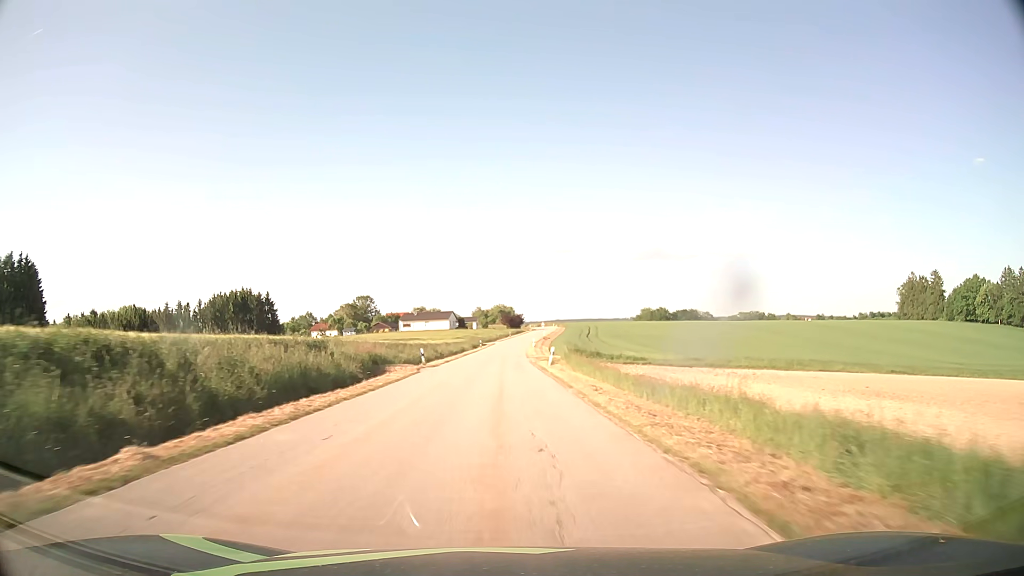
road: tertiary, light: Day
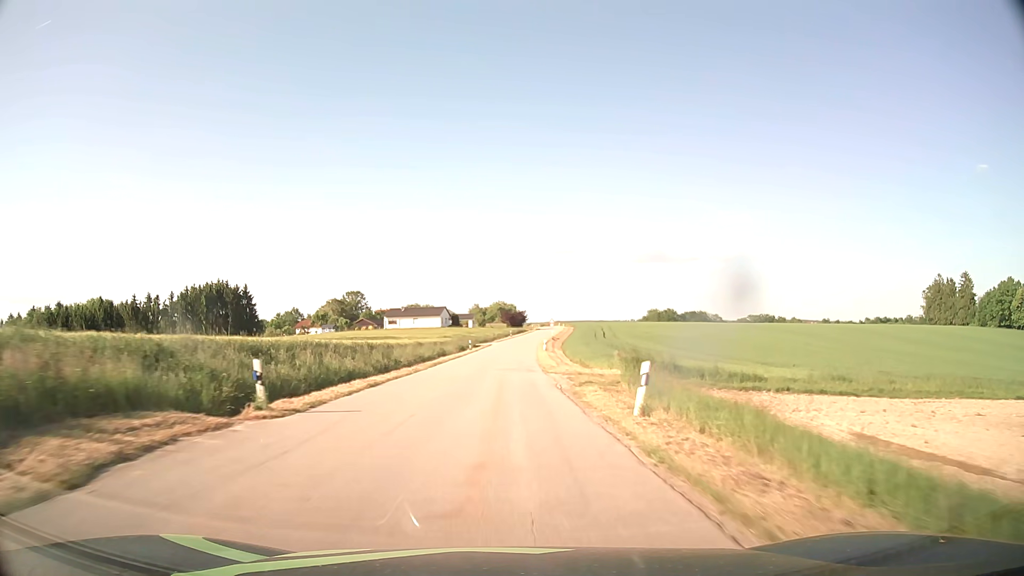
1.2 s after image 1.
(-0.1, +24.3) m; 0°
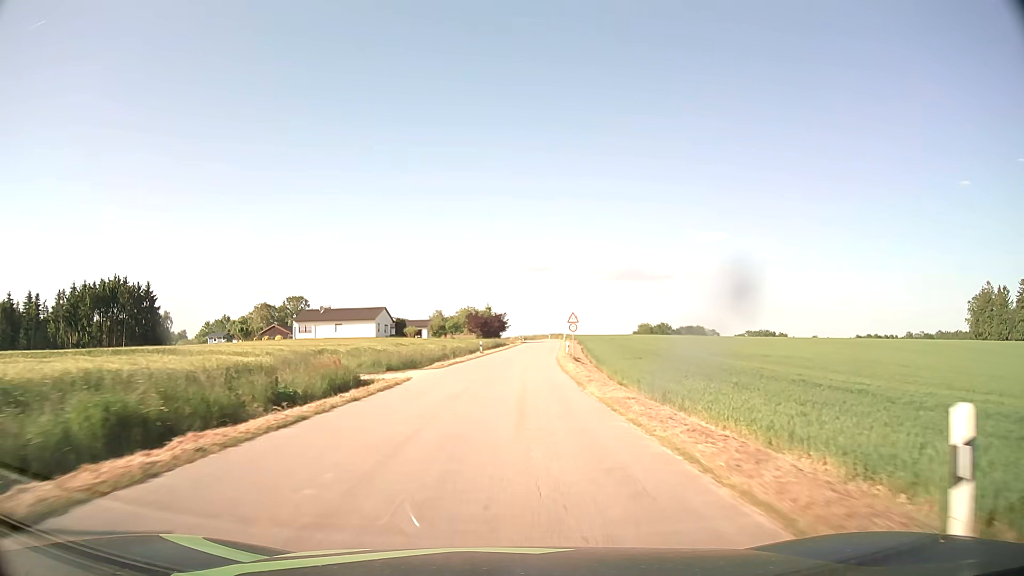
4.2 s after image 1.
(+0.6, +57.2) m; +2°
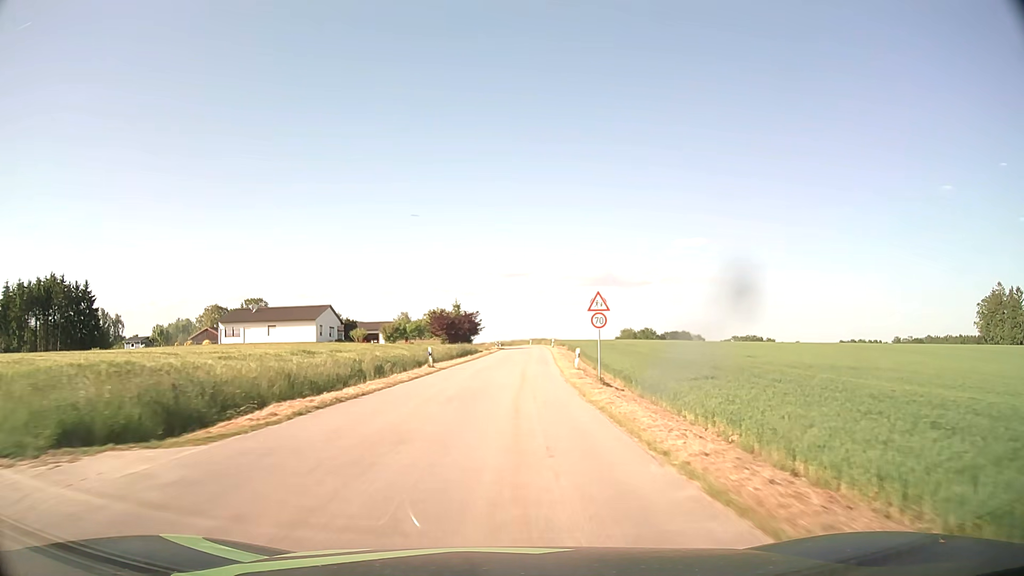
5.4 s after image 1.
(+0.4, +22.0) m; +2°
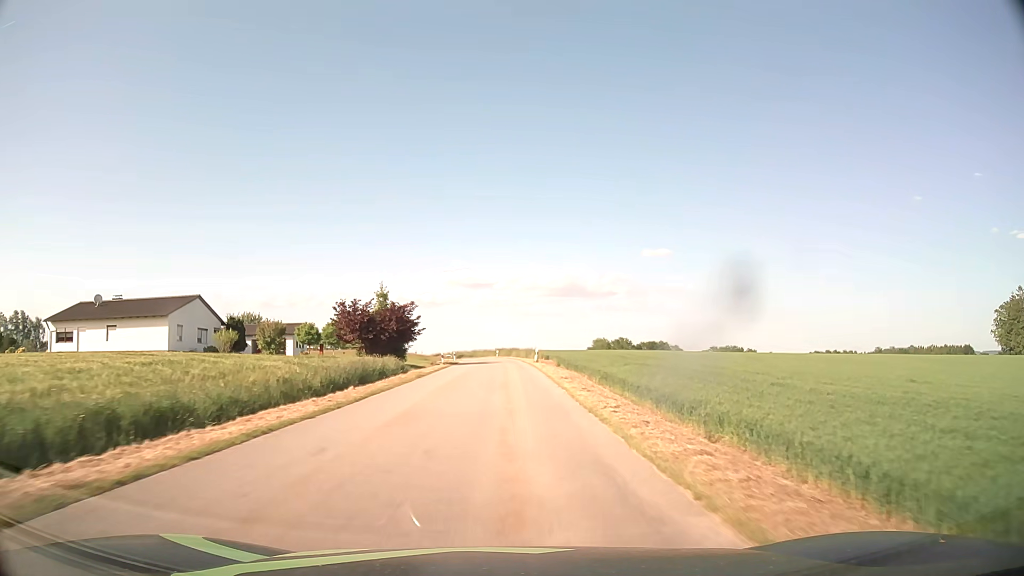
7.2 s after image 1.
(+0.8, +32.4) m; +3°
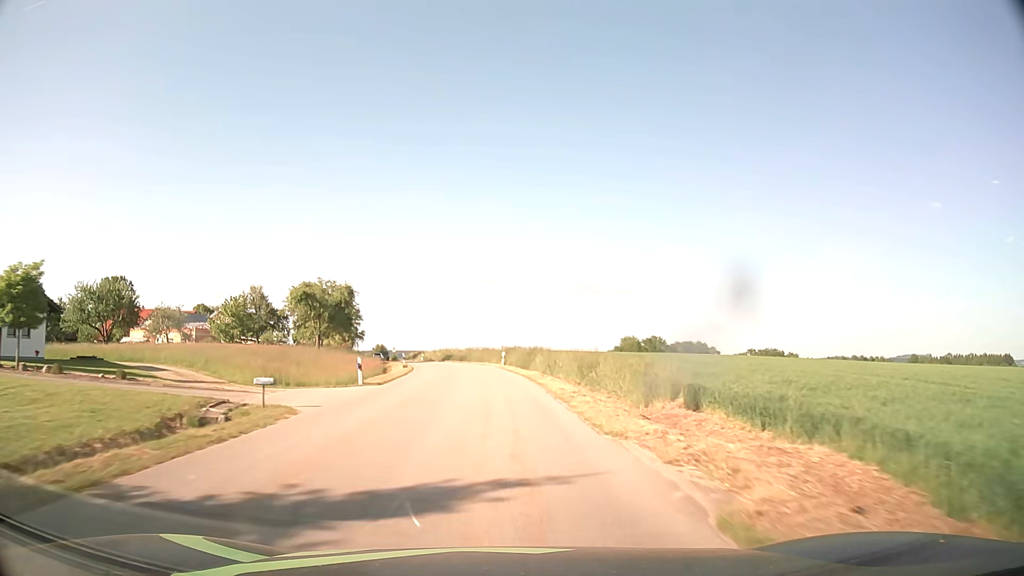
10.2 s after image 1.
(-0.1, +53.3) m; -1°
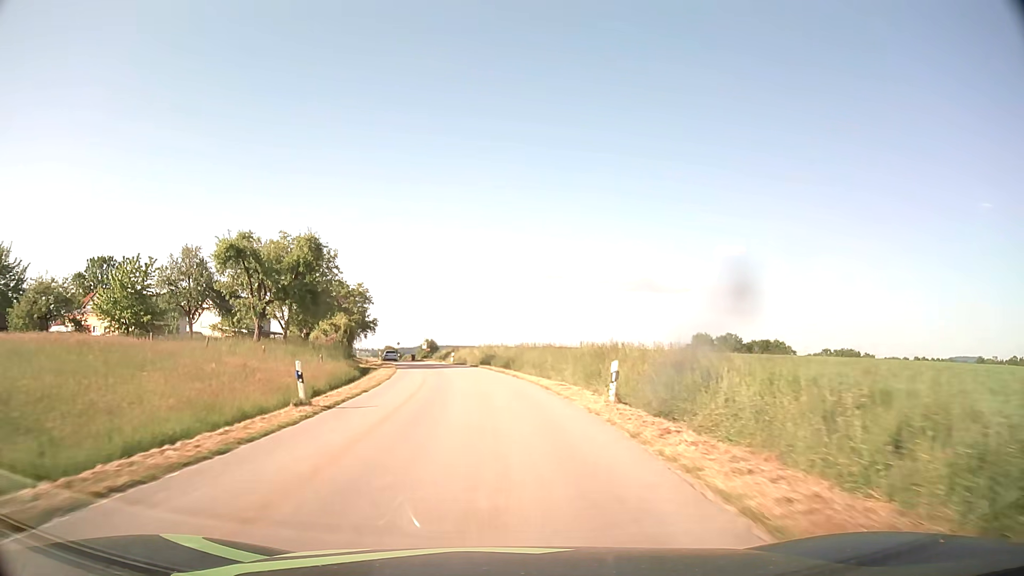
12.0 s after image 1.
(-1.2, +32.0) m; -5°
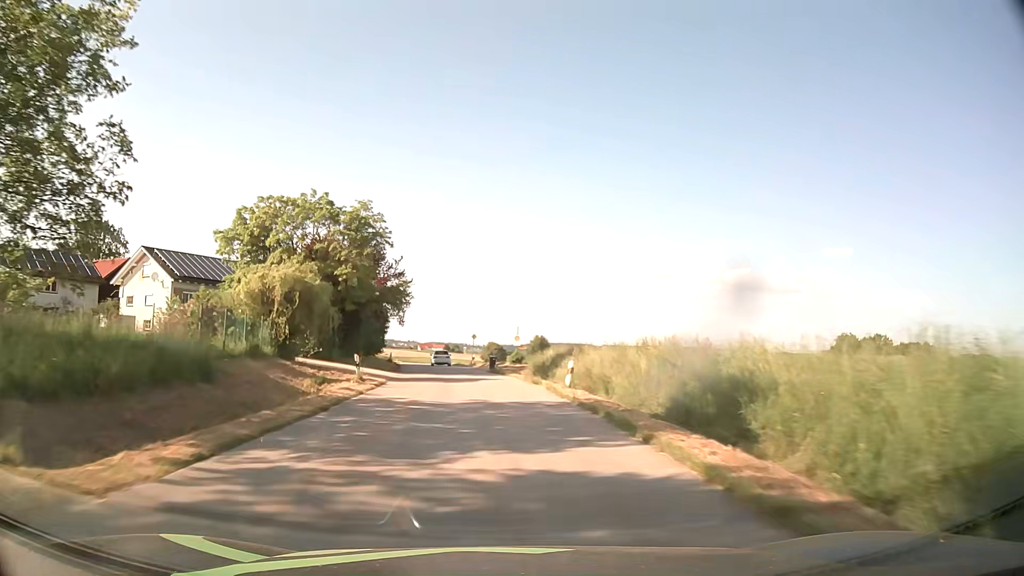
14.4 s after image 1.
(-3.3, +42.9) m; -9°
(0, +10) (-1, +20) (-2, +30) (-3, +40) (-4, +50) (-6, +60) (-7, +70) (-9, +79) (-10, +89) (-12, +99) m
